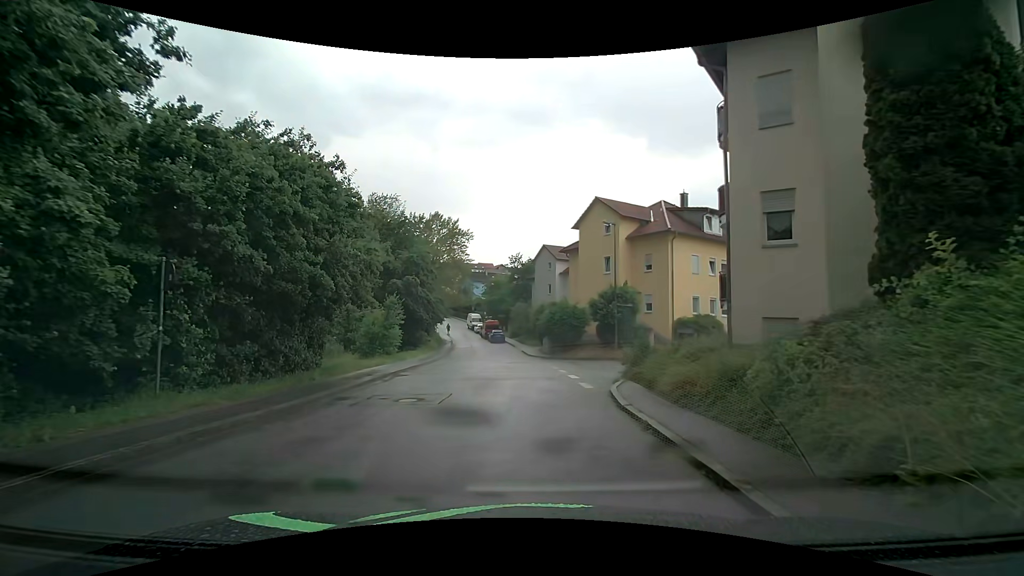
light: Day
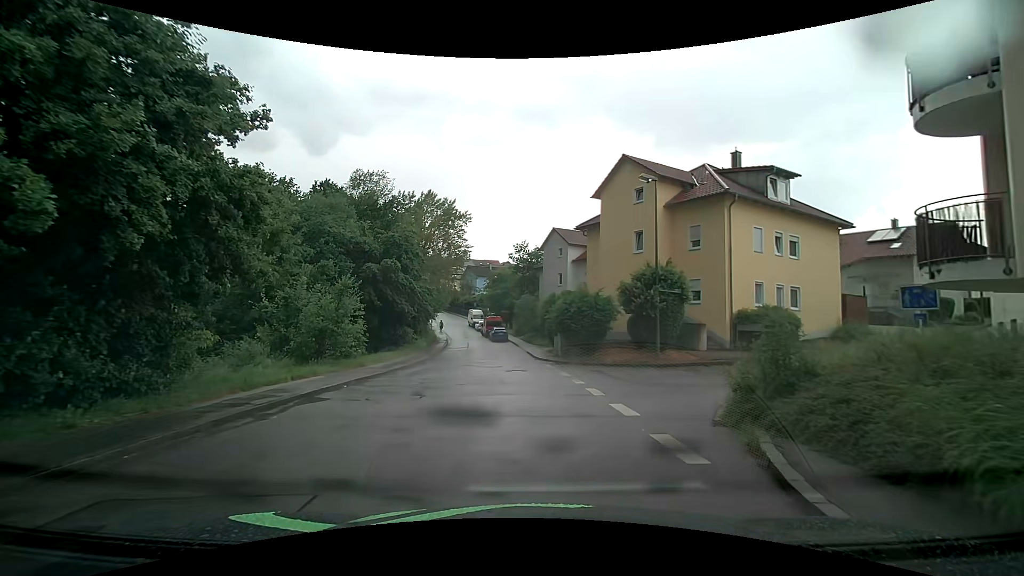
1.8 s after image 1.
(-0.1, +8.2) m; 0°
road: residential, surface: asphalt
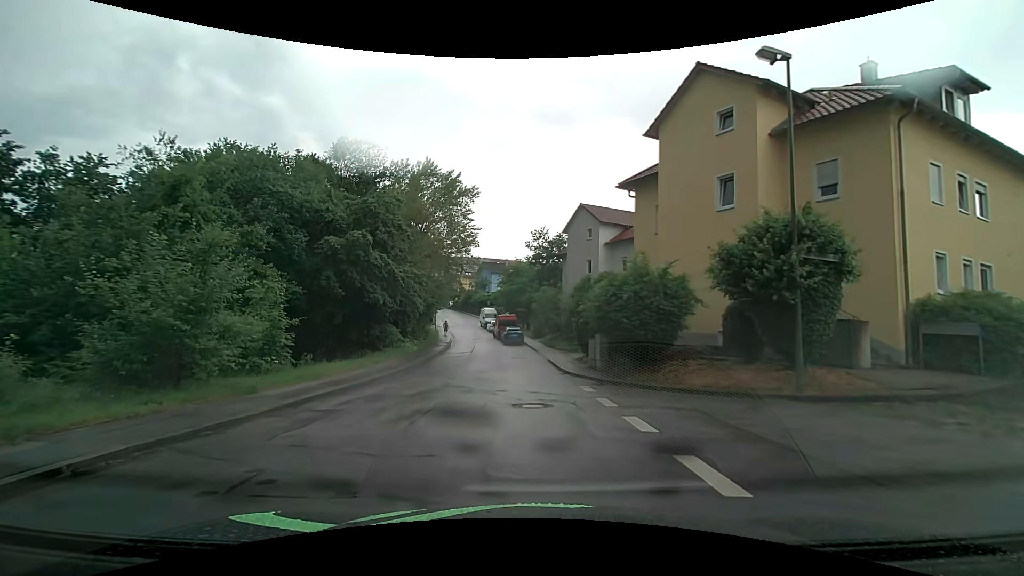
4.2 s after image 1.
(-0.3, +9.7) m; -4°
